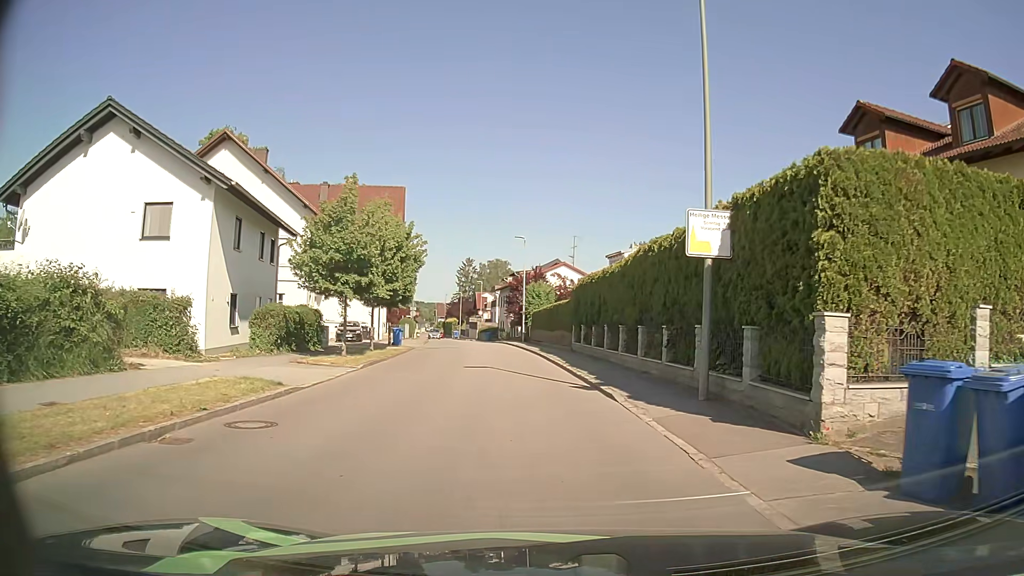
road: secondary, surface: asphalt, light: Day
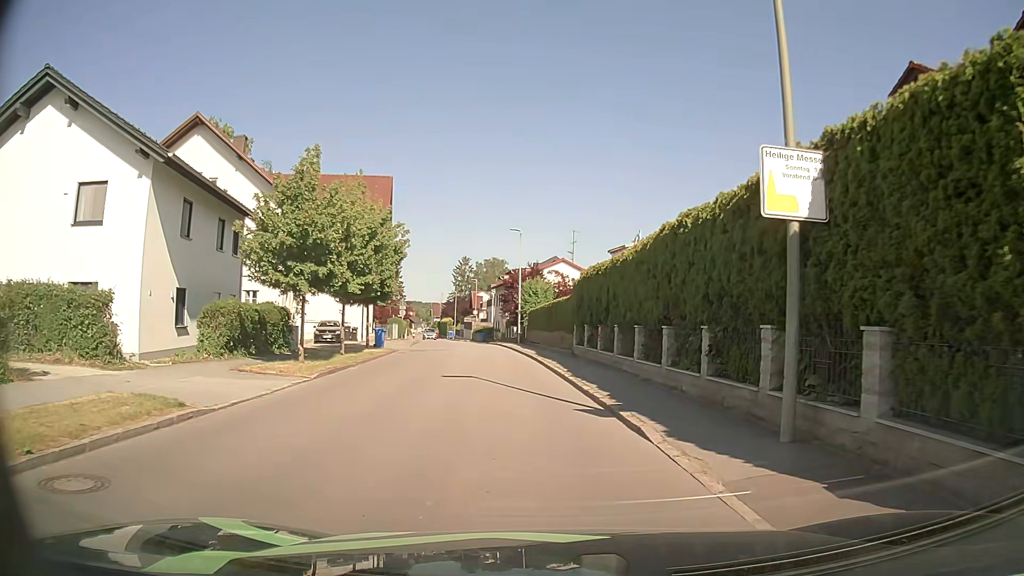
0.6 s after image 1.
(0.0, +4.0) m; -1°
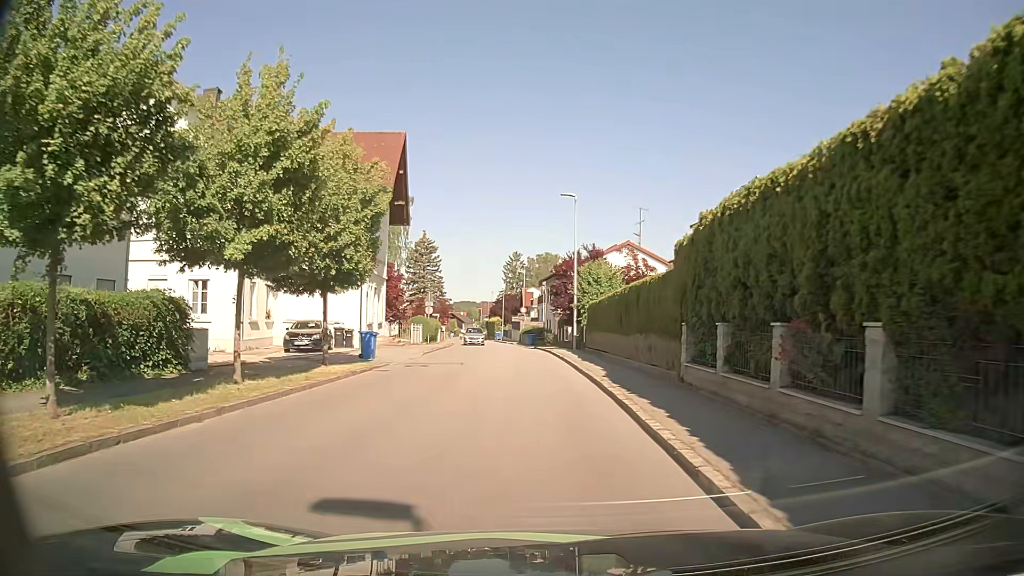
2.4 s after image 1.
(-0.2, +12.7) m; -4°
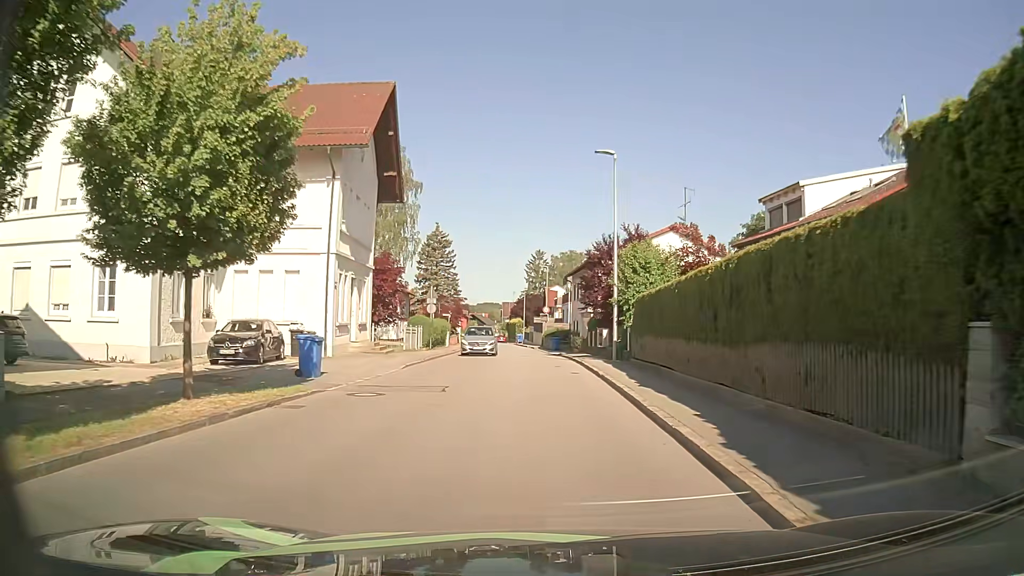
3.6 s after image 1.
(-0.2, +9.1) m; -2°
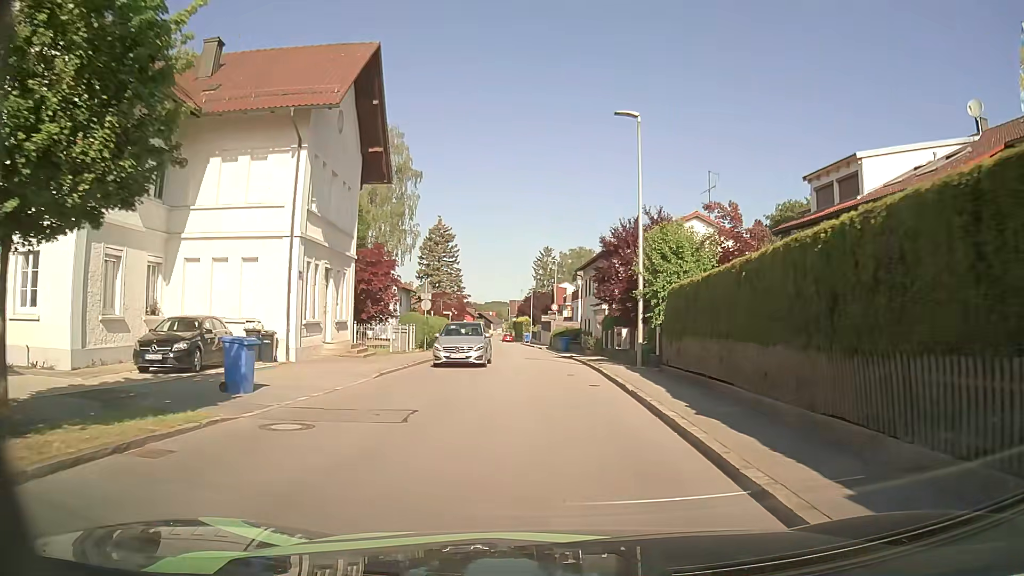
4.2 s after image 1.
(0.0, +4.7) m; -1°
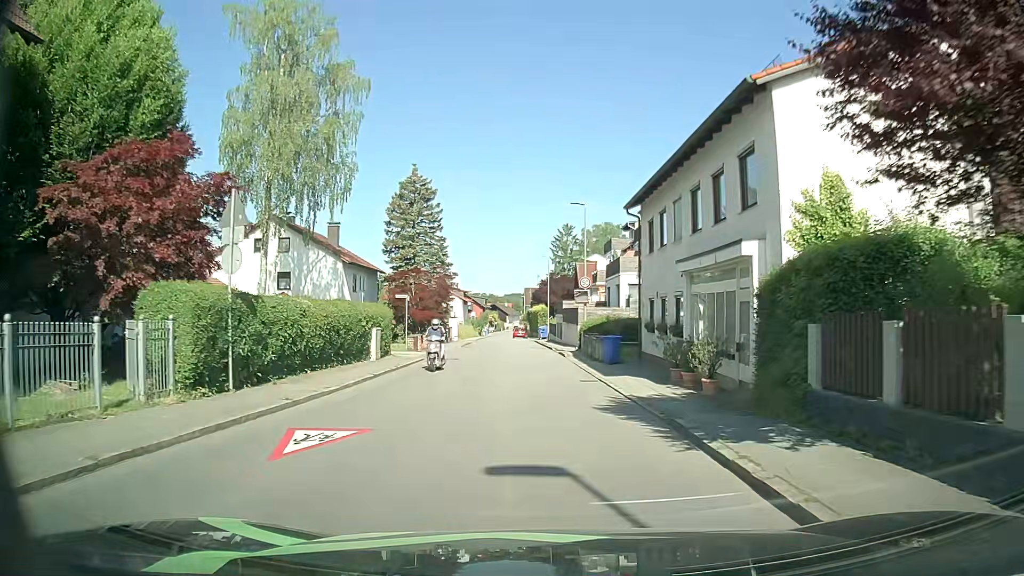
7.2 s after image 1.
(-0.3, +25.5) m; -2°
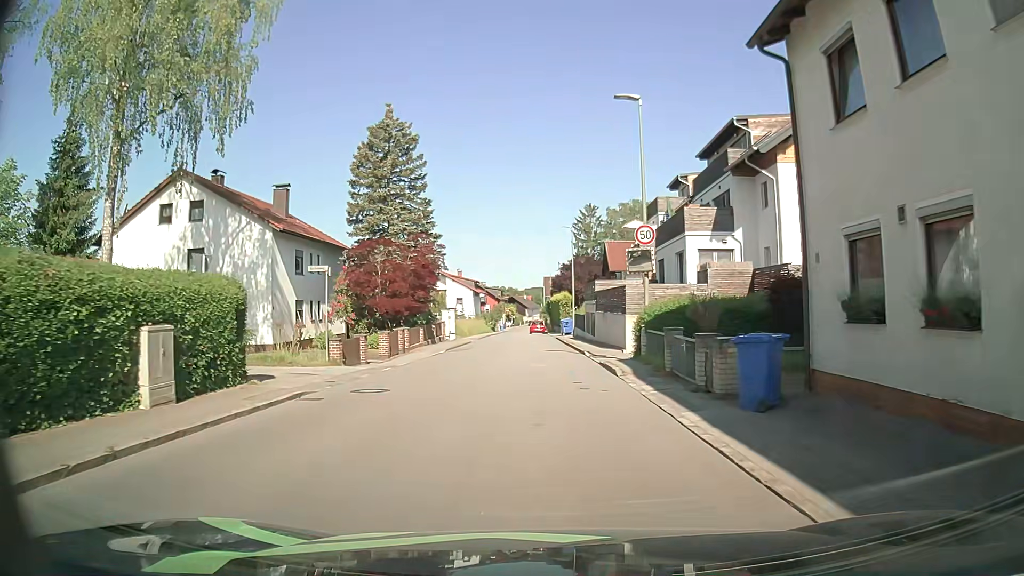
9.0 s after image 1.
(-0.2, +16.0) m; -2°
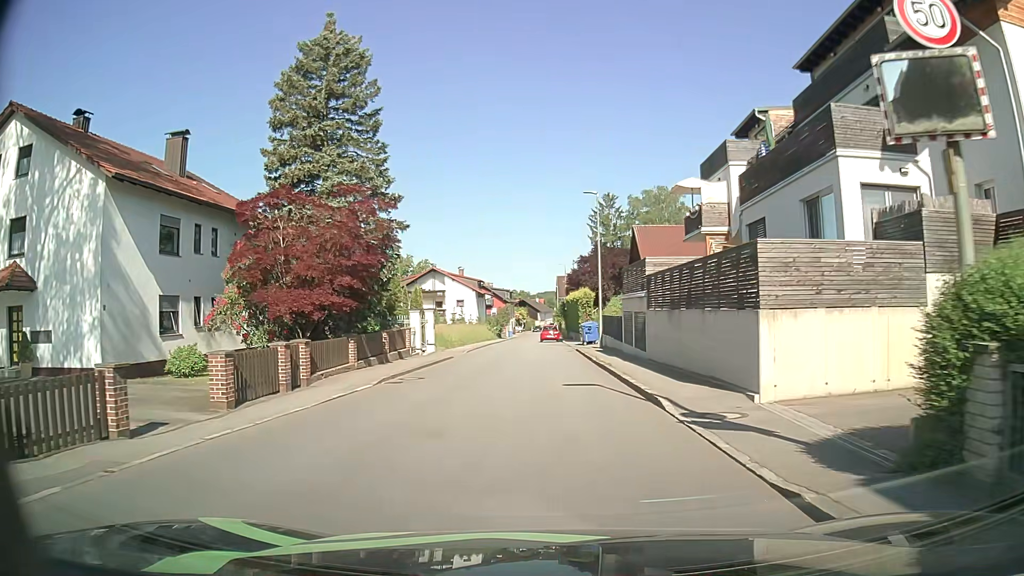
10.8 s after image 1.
(-0.1, +15.0) m; -2°
